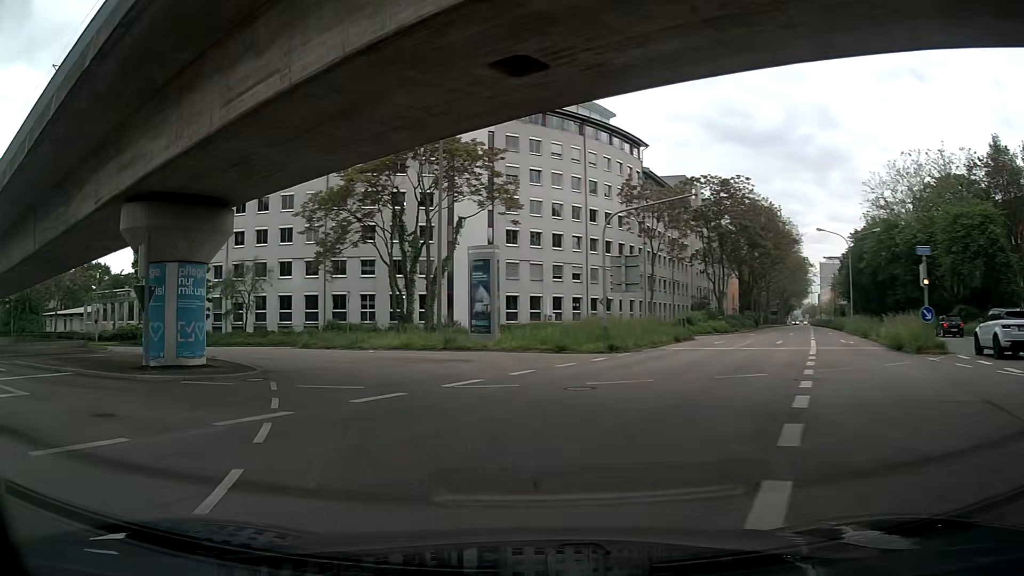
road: secondary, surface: asphalt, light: Day
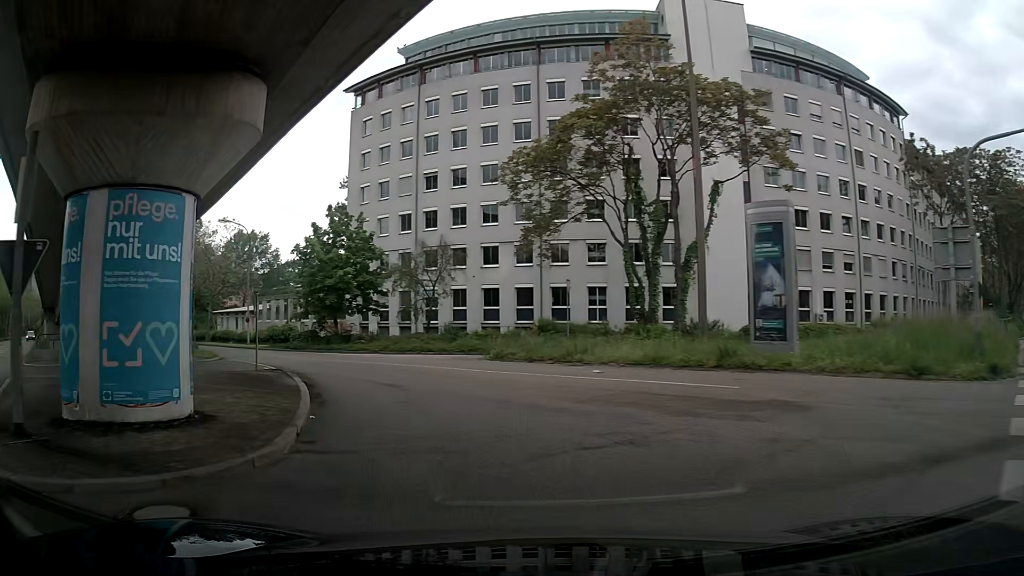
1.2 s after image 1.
(-2.0, +11.8) m; -19°
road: tertiary
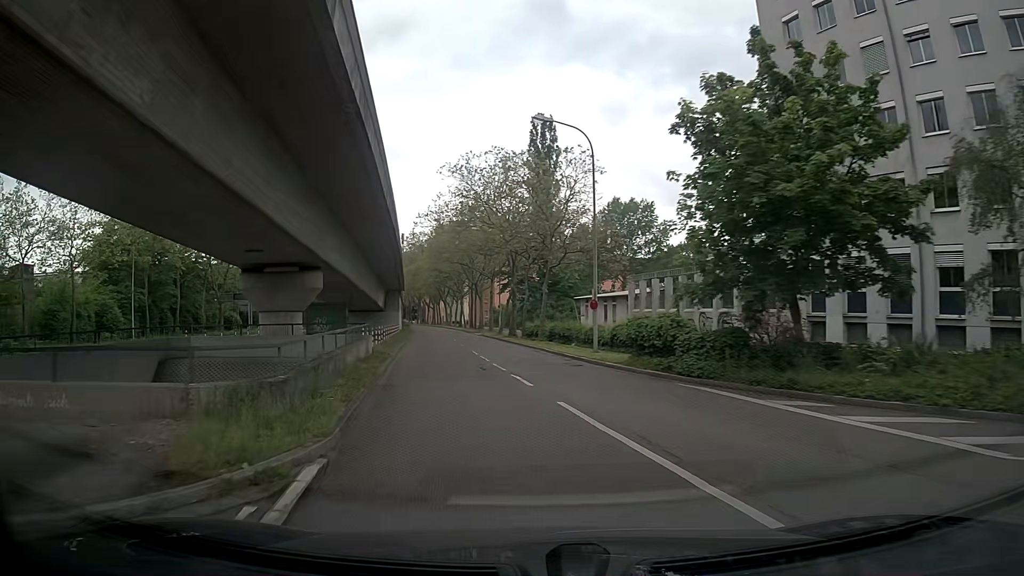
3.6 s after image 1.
(-7.5, +23.5) m; -33°
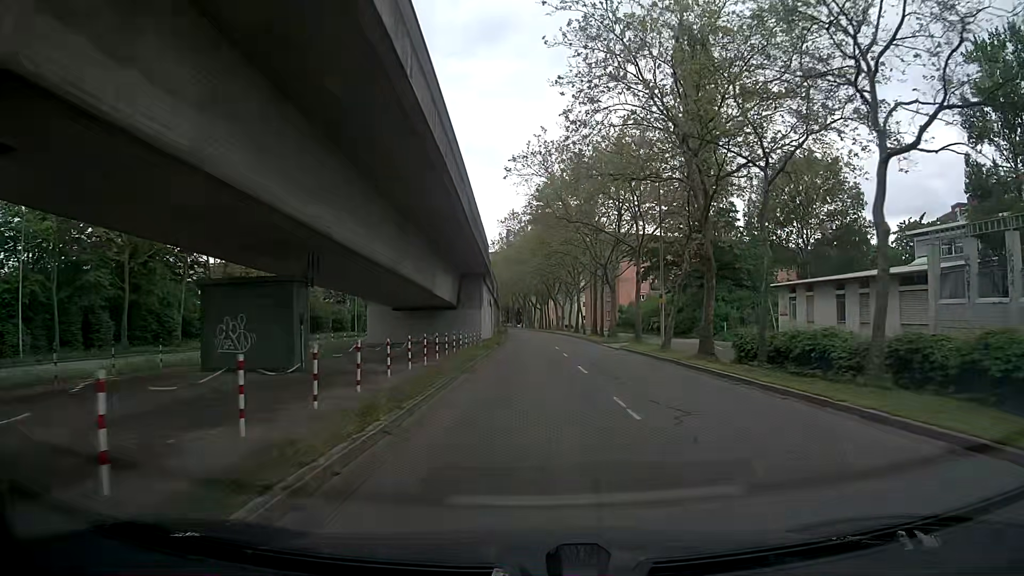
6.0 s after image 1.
(-3.9, +27.4) m; -11°
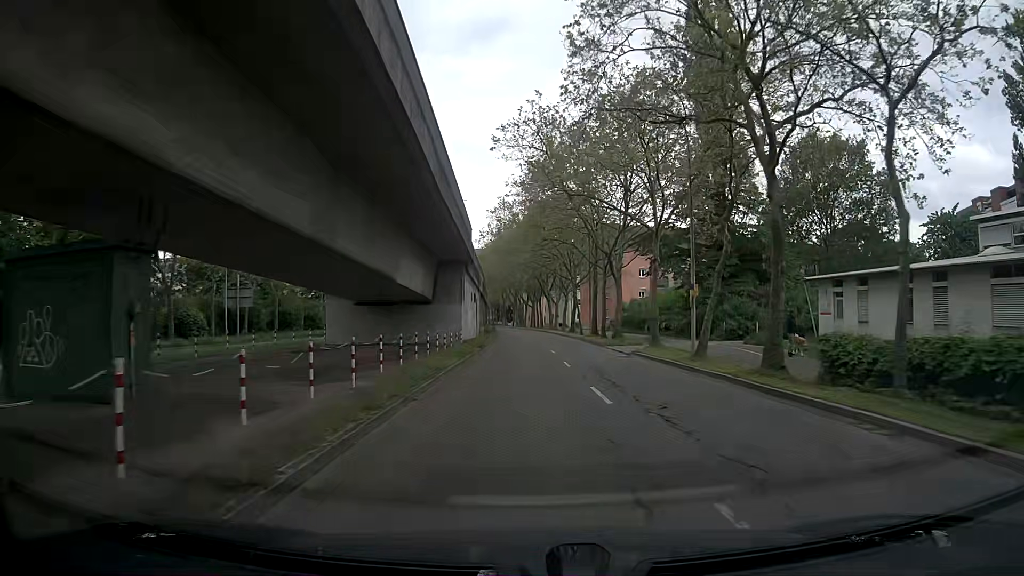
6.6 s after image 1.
(0.0, +7.4) m; +1°
(0, +10) (+1, +20) (+1, +30) (+1, +40) (+2, +50) (+2, +60) (+1, +70) (+1, +80) (0, +90) (0, +100) m
